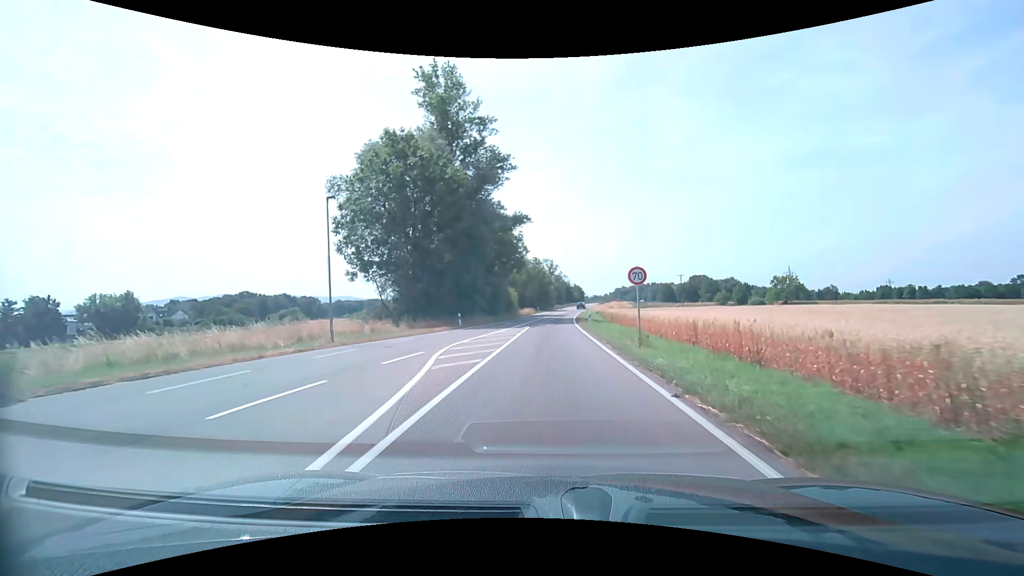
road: secondary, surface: asphalt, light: Day
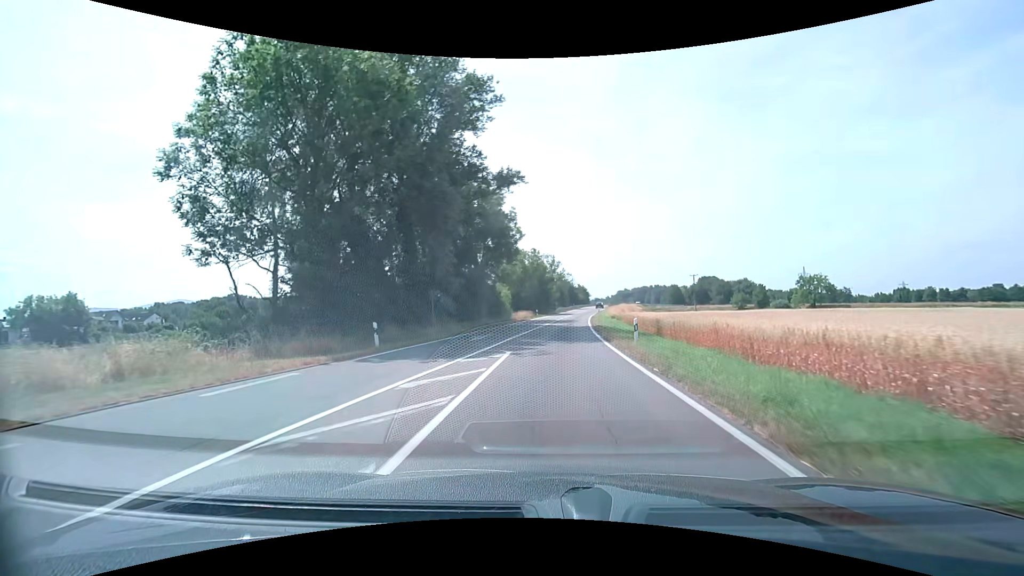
(0.0, +18.8) m; 0°
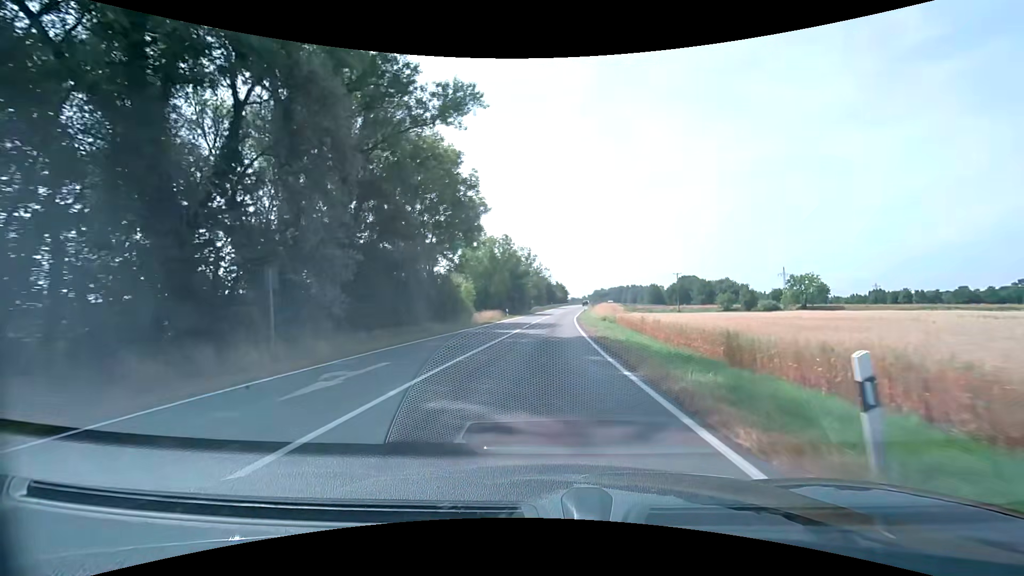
(+0.4, +14.3) m; +3°
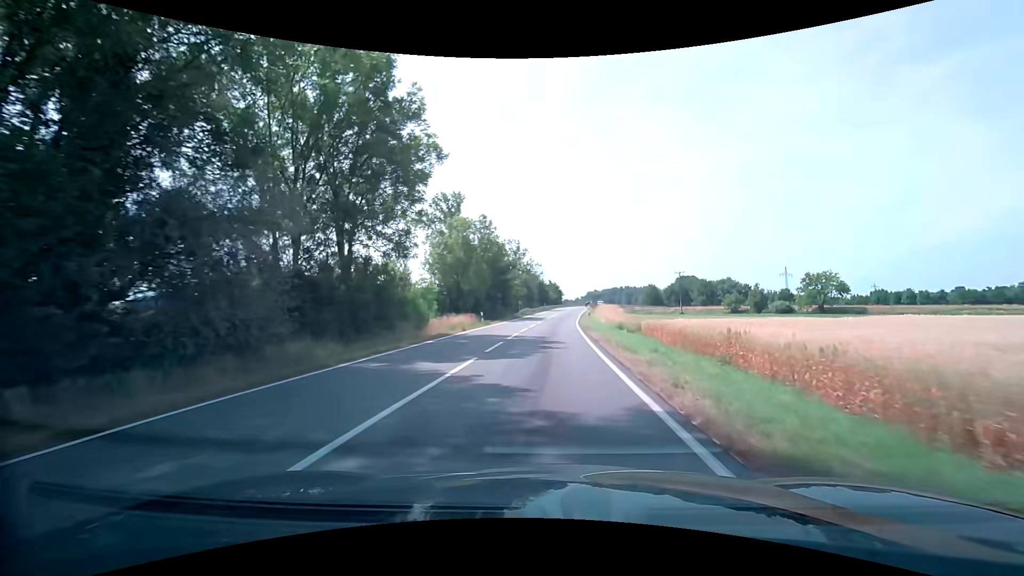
(+0.2, +15.5) m; +1°
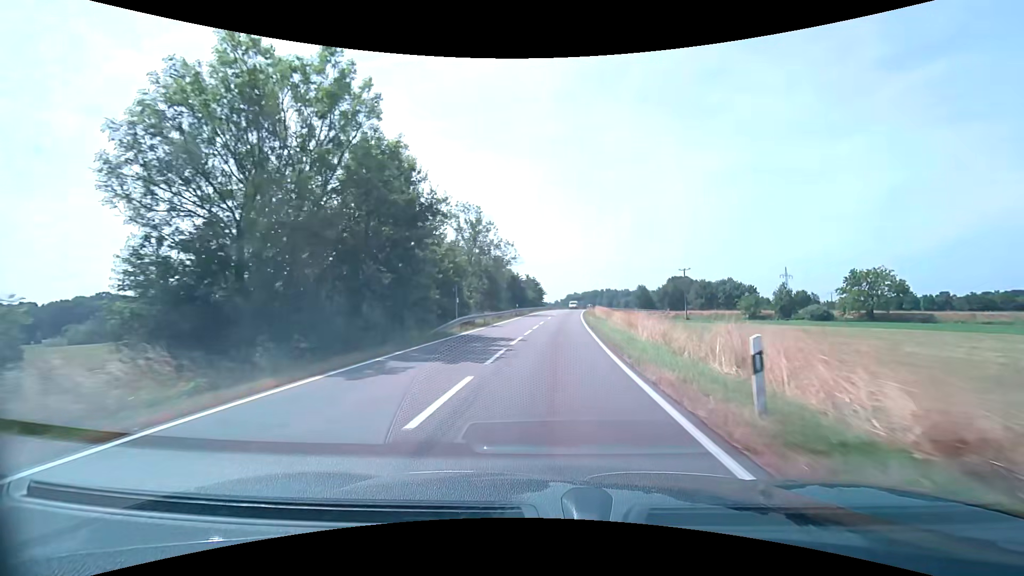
(+0.4, +33.8) m; +2°
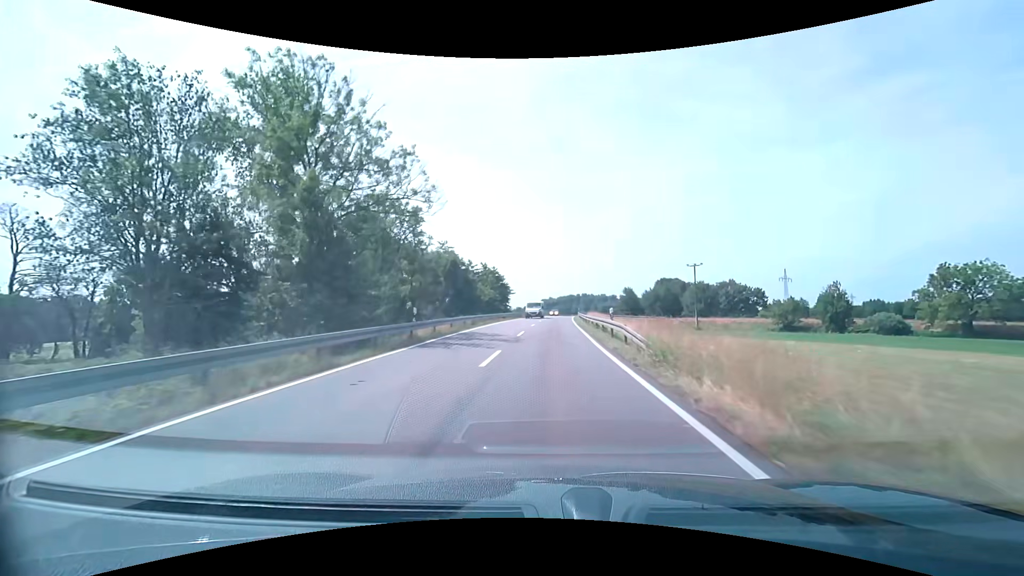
(+1.3, +36.4) m; +3°
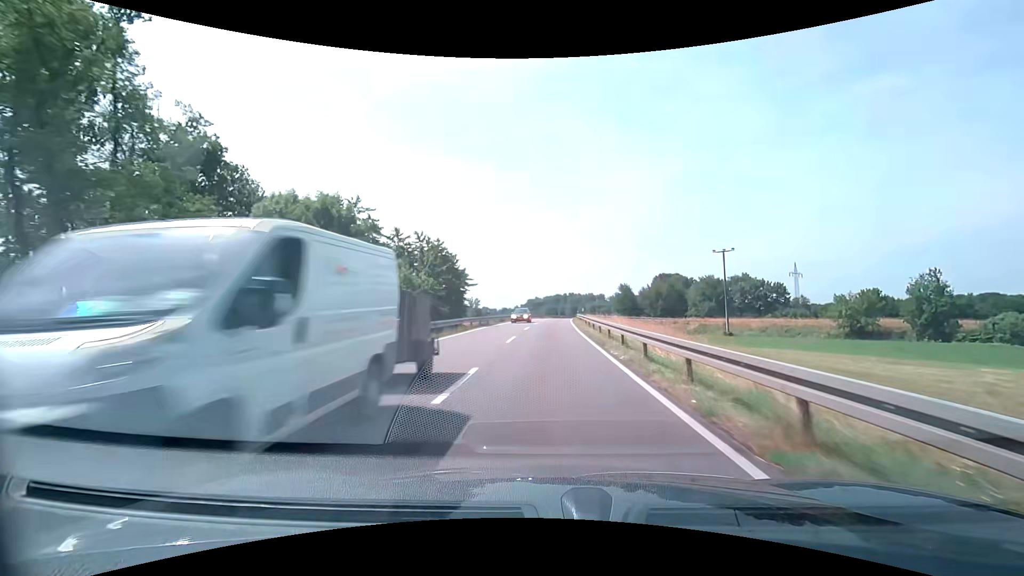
(+0.4, +28.4) m; +2°
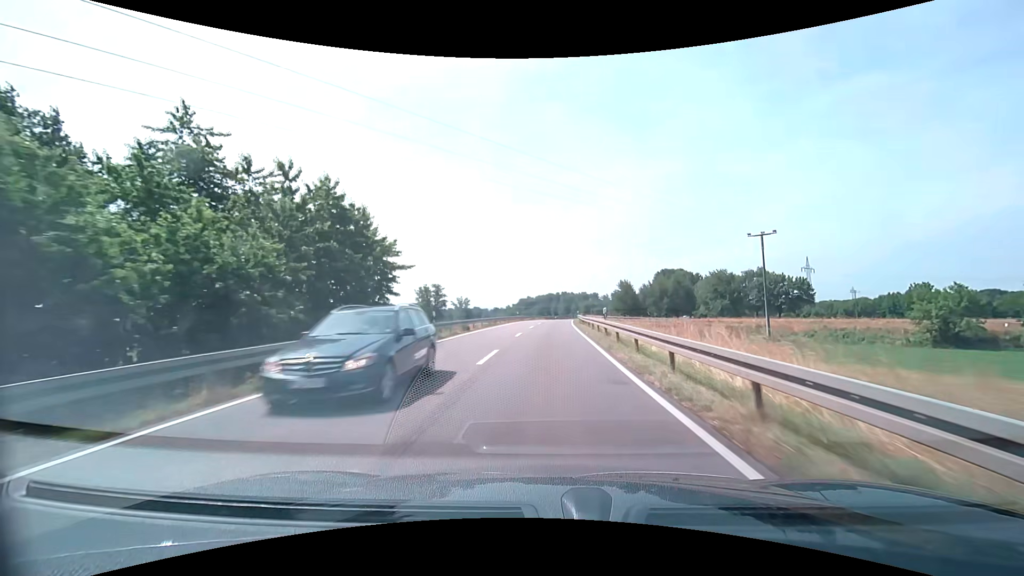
(+0.2, +19.2) m; +1°
(0, +10) (0, +20) (0, +30) (+1, +40) (+1, +50) (+2, +60) (+2, +70) (+3, +80) (+3, +90) (+4, +100) m
